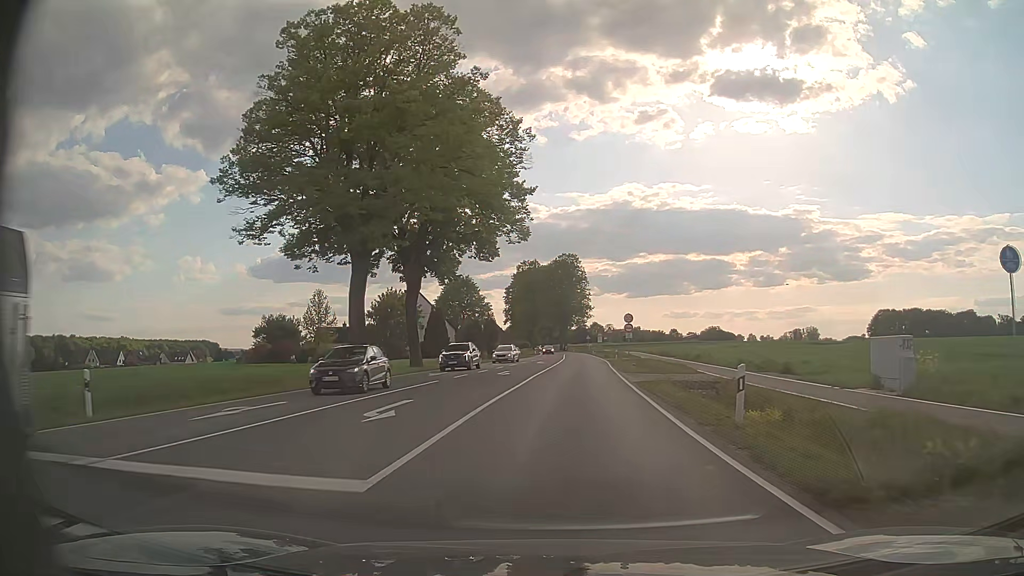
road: secondary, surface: asphalt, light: Day
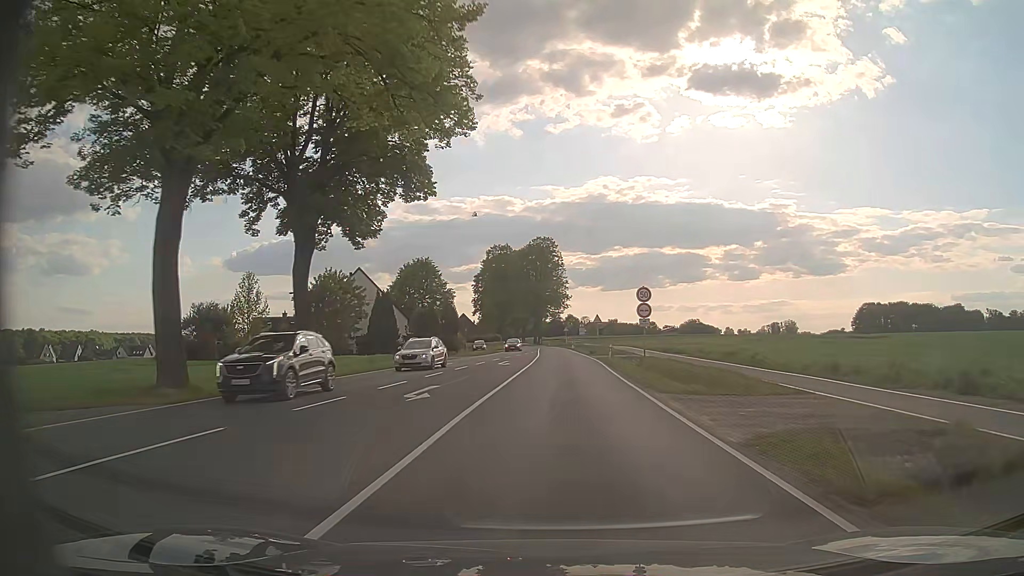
(+0.4, +16.9) m; +2°
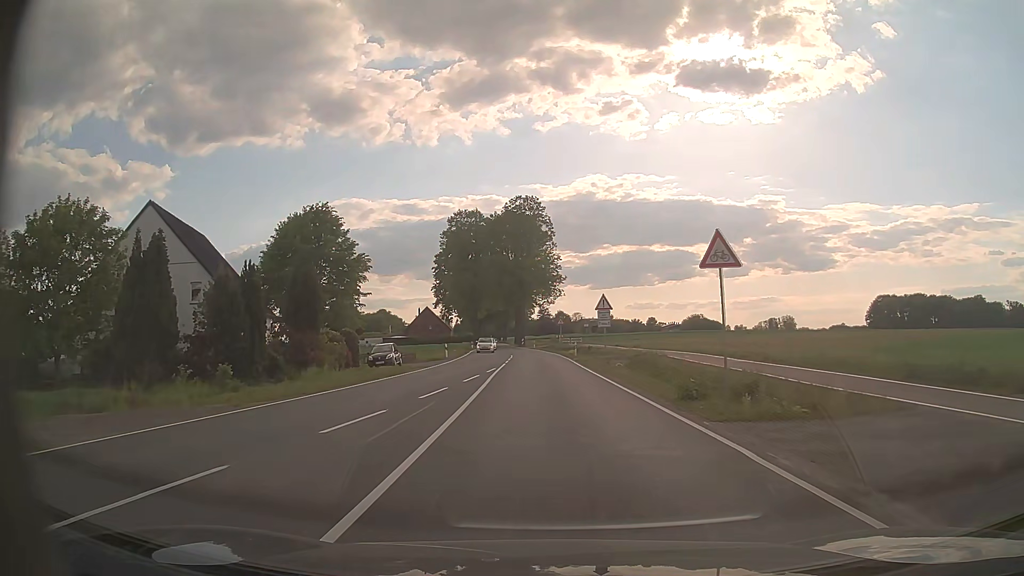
(+0.7, +44.9) m; +1°
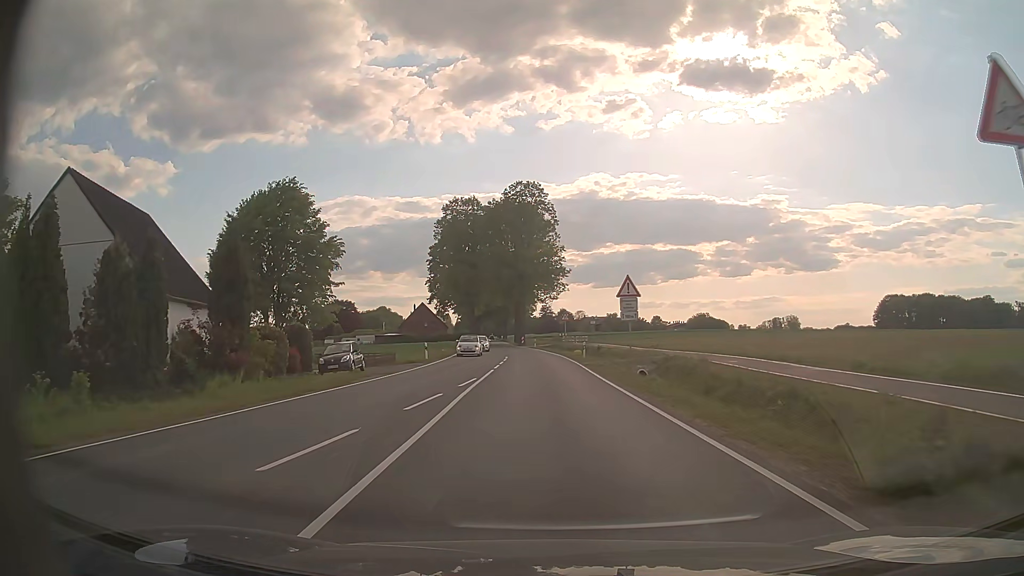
(0.0, +9.2) m; 0°
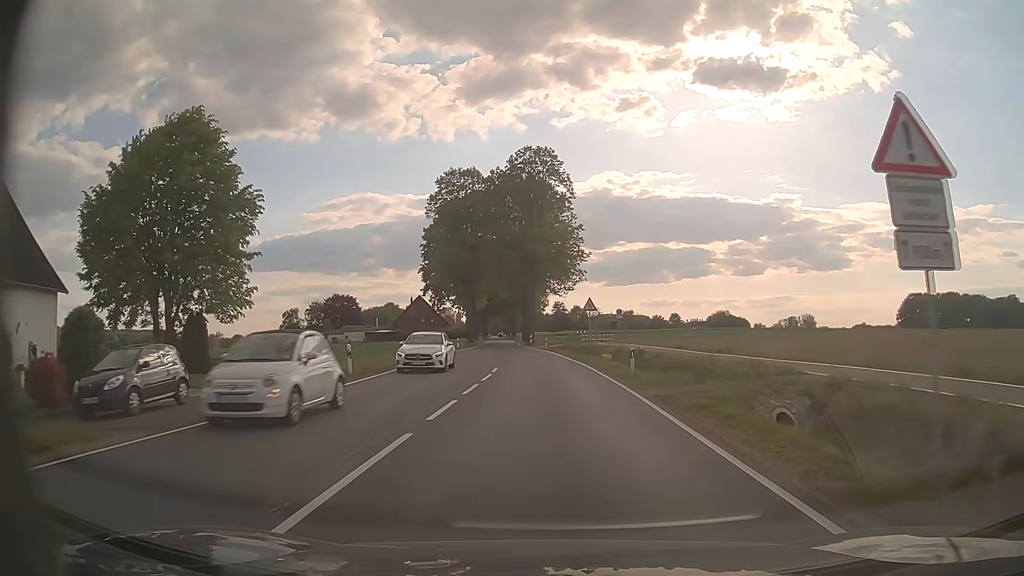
(-0.2, +18.3) m; -1°
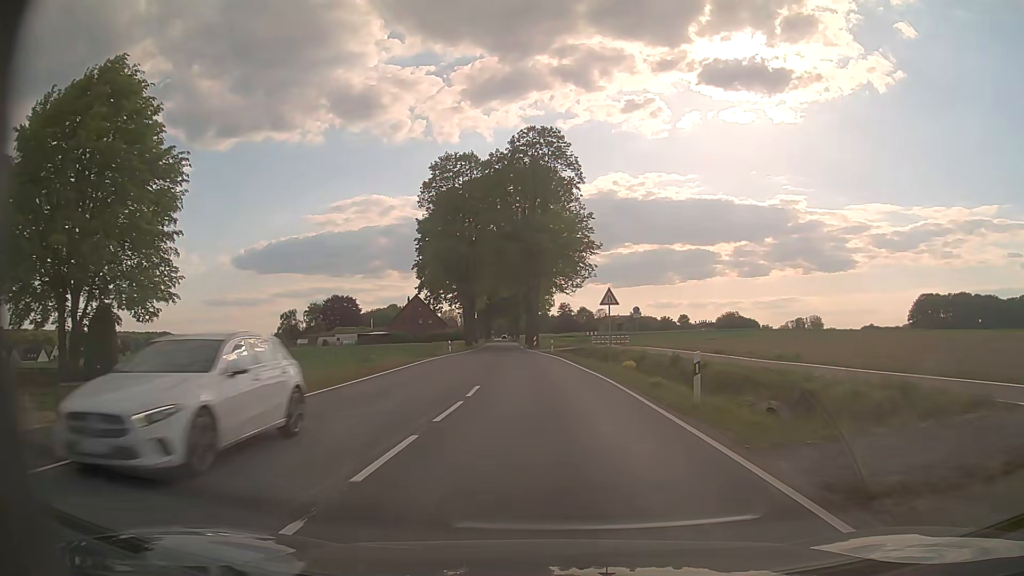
(0.0, +9.1) m; -1°
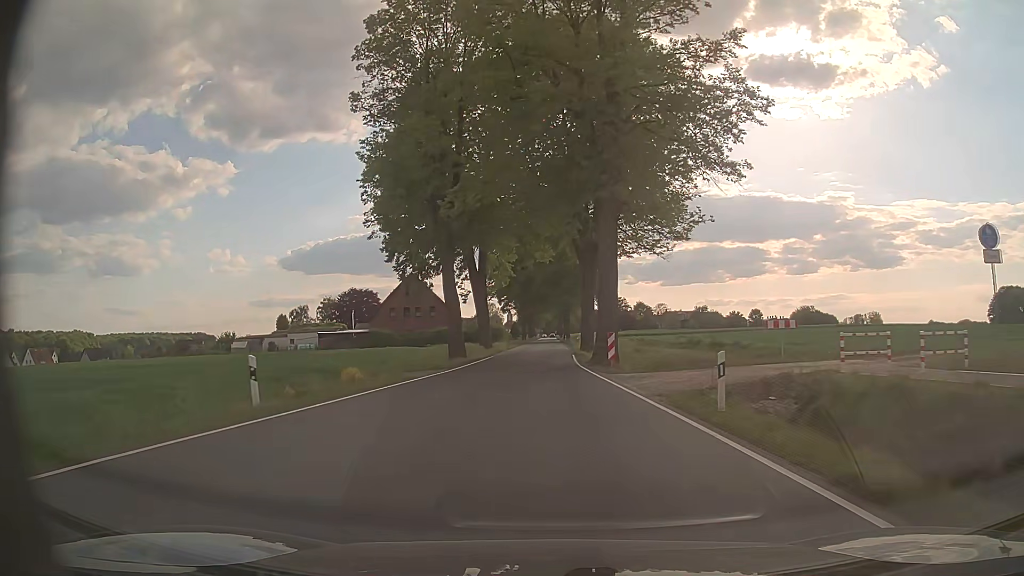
(-1.6, +44.7) m; -4°
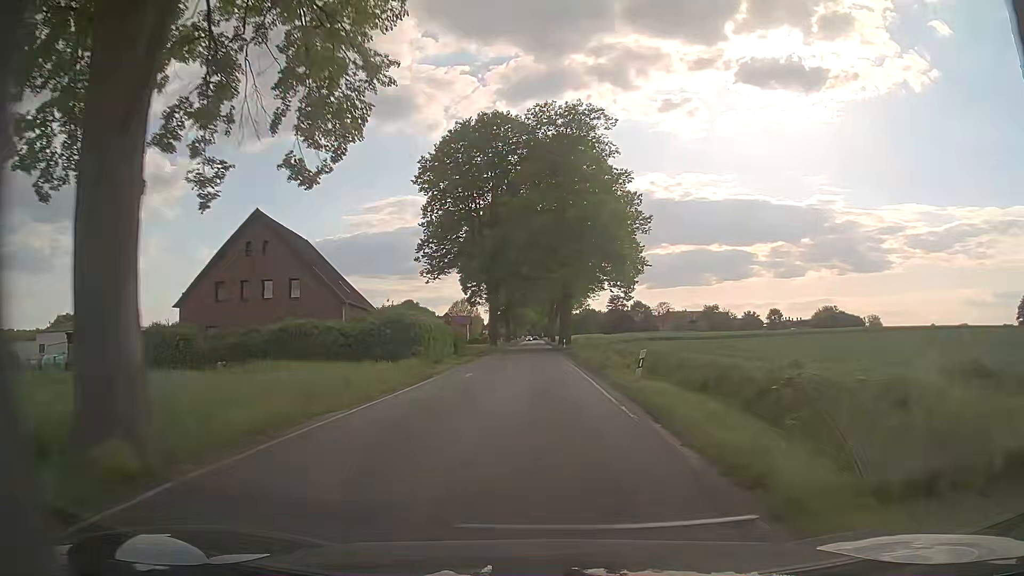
(-0.1, +45.2) m; +1°
(0, +10) (0, +20) (0, +30) (0, +40) (0, +50) (0, +60) (0, +70) (0, +80) (0, +90) (-1, +100) m
